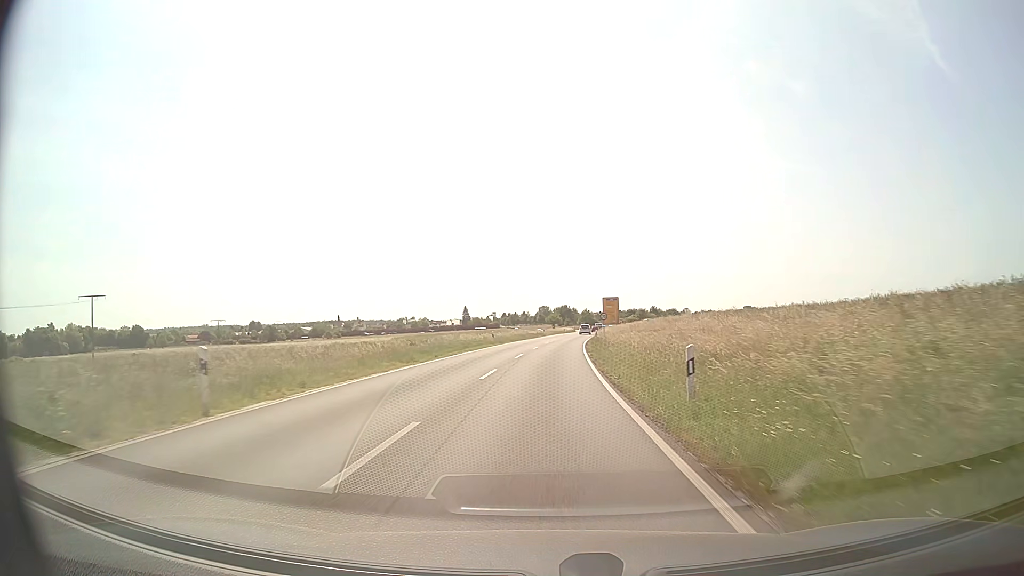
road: secondary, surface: asphalt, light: Day
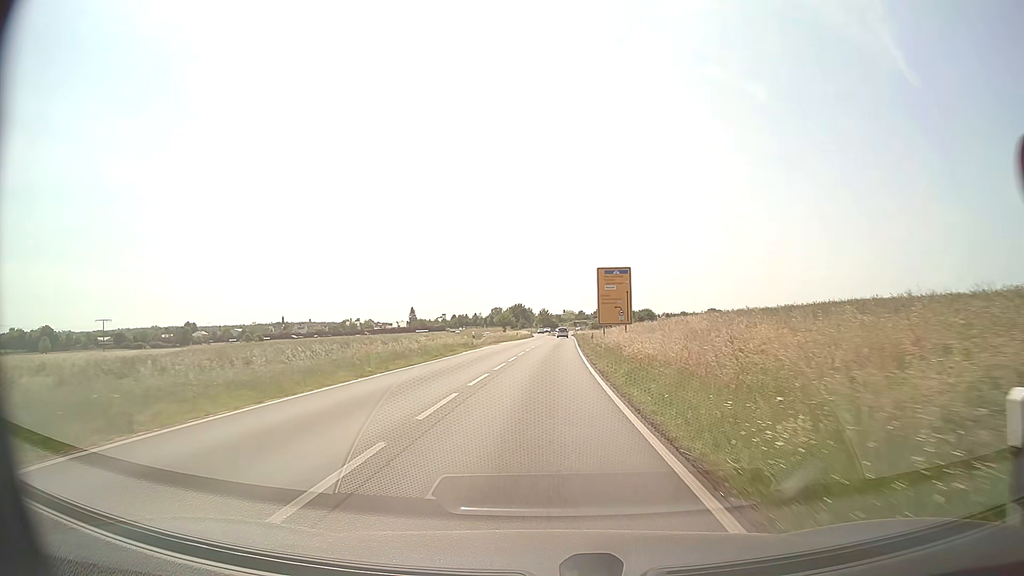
(+1.7, +50.2) m; +4°
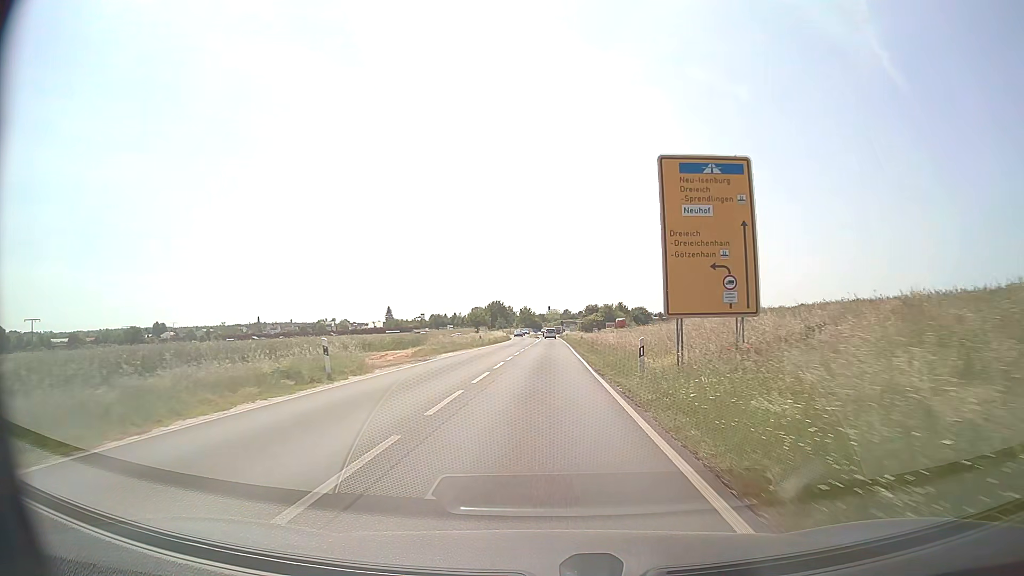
(+0.5, +29.6) m; +2°
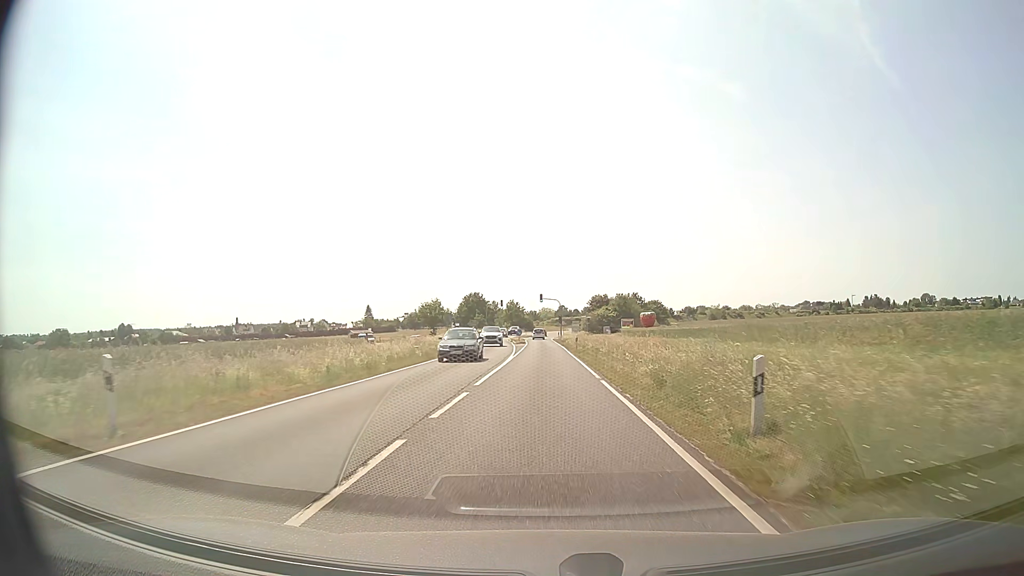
(+0.5, +48.3) m; +1°
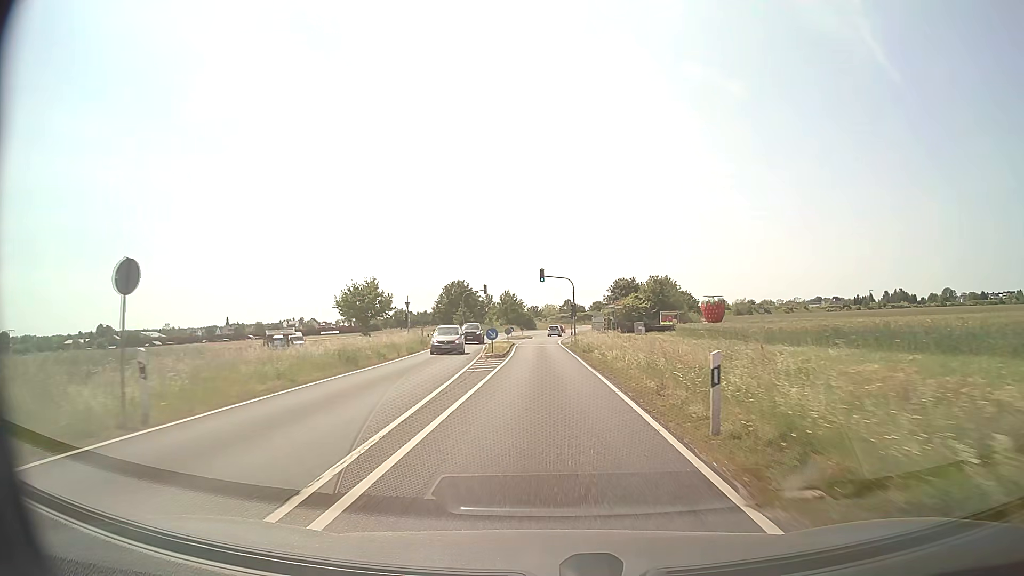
(+0.1, +37.9) m; 0°
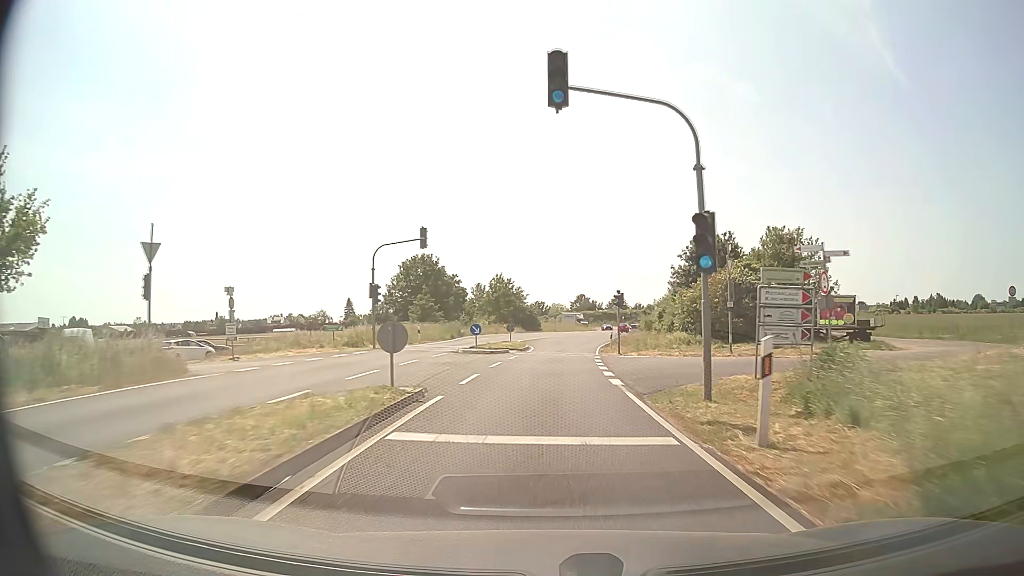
(-0.2, +46.6) m; -1°
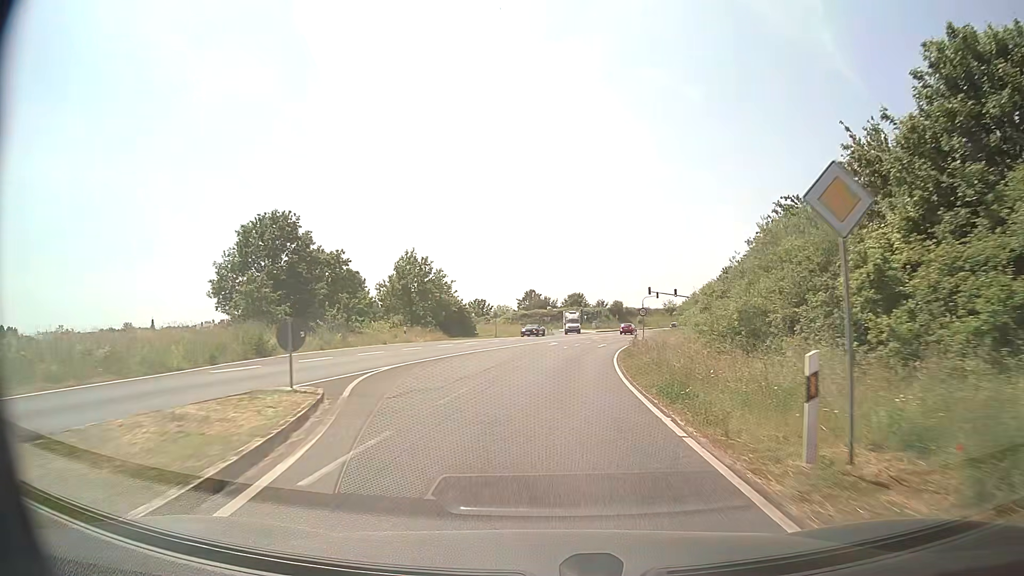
(+1.2, +36.5) m; +5°
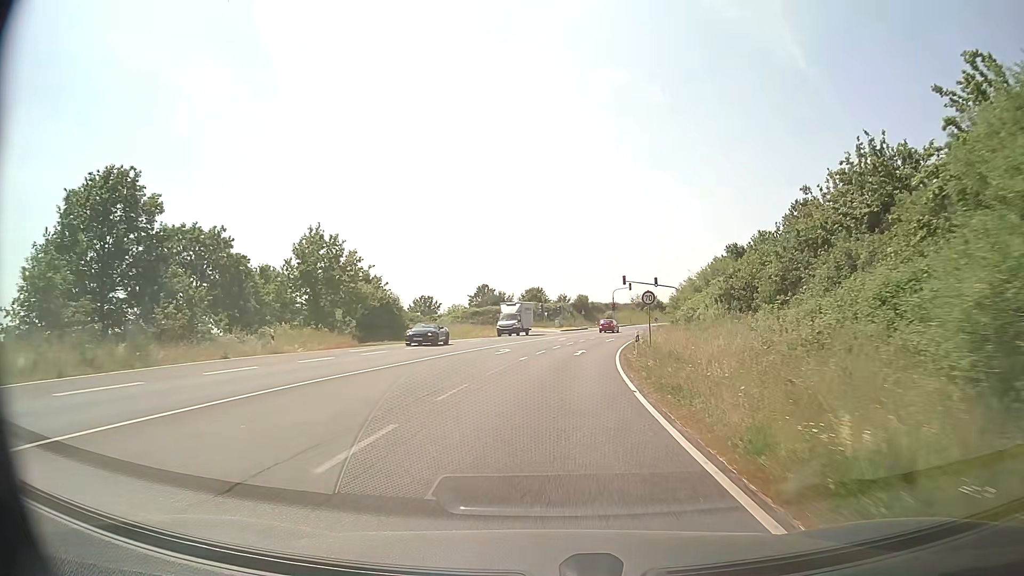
(+0.5, +17.9) m; +3°
(0, +10) (+1, +20) (+2, +30) (+3, +40) (+5, +50) (+7, +60) (+9, +69) (+12, +79) (+15, +88) (+19, +98) m
